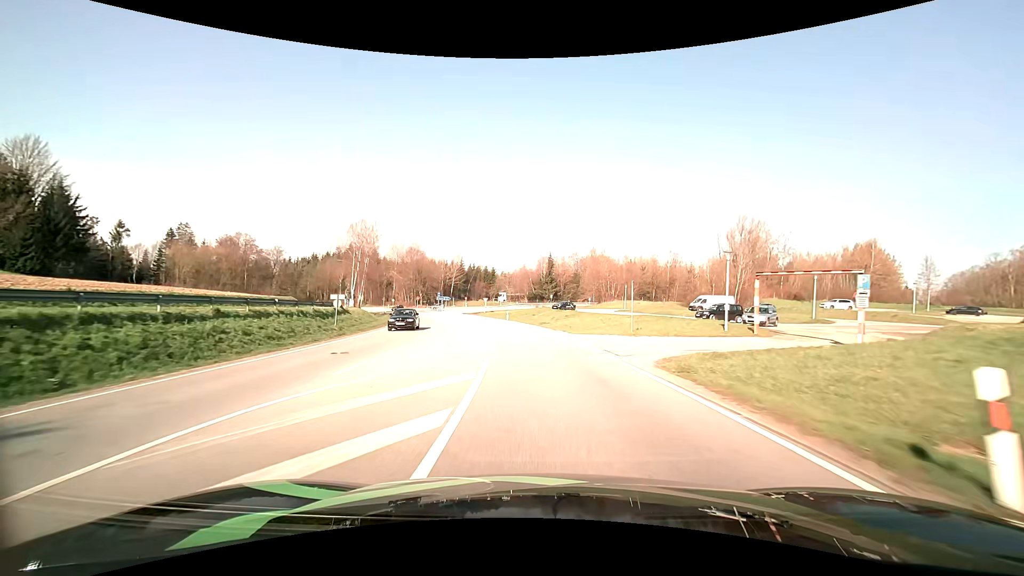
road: primary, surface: asphalt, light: Day
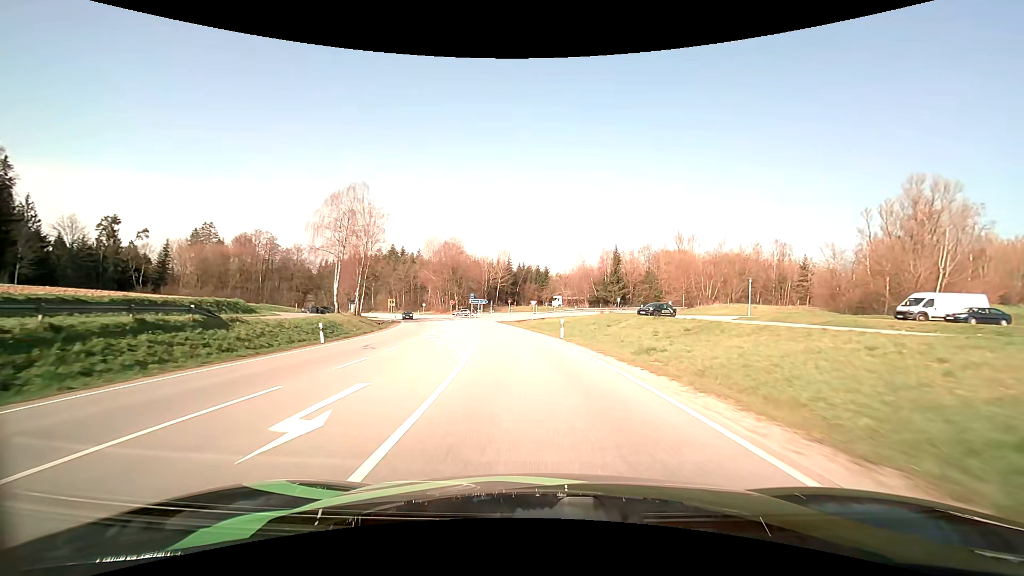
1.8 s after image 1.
(-1.6, +30.0) m; -6°
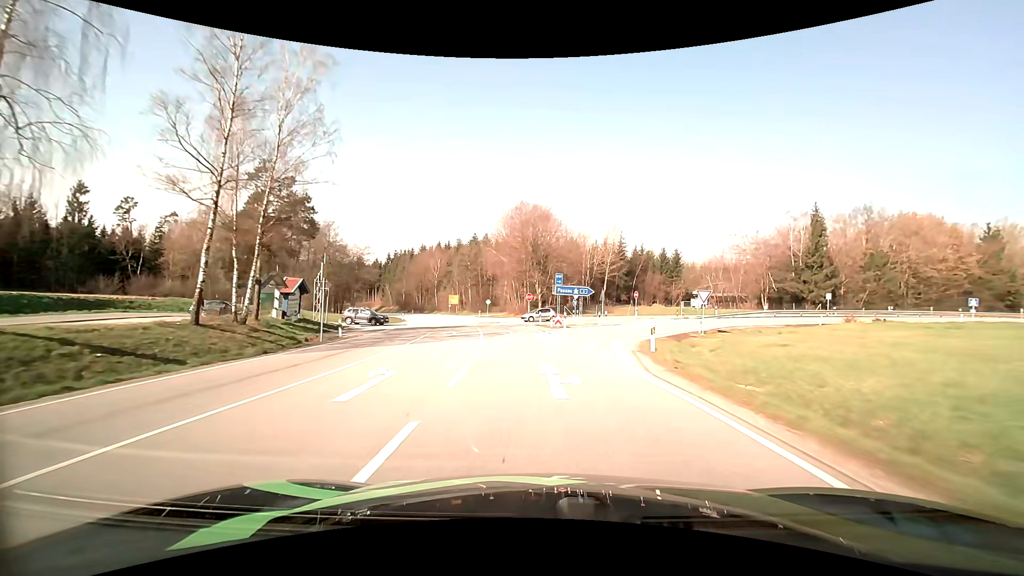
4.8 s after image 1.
(-5.2, +49.6) m; -11°
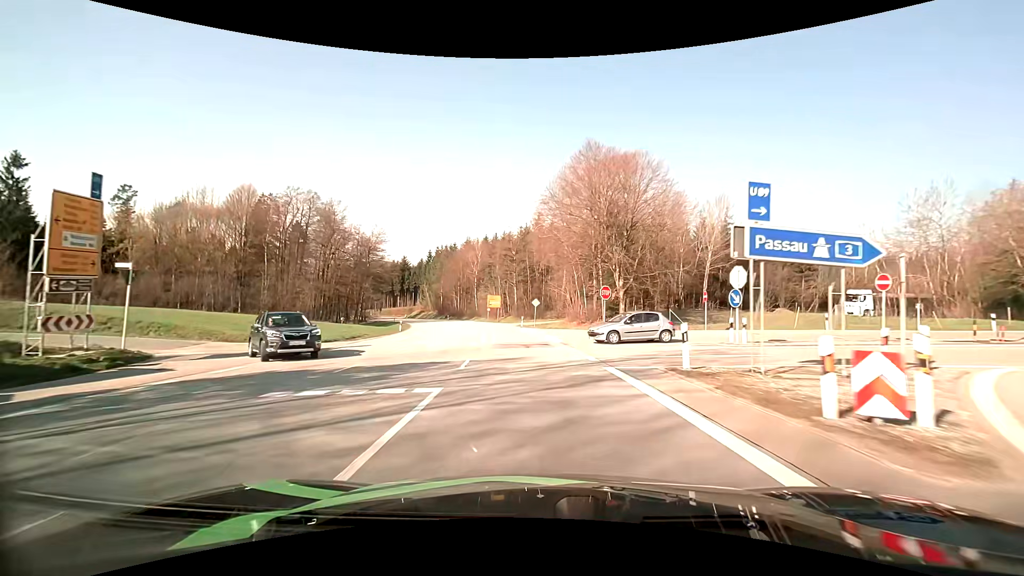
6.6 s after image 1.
(-1.6, +29.5) m; -7°
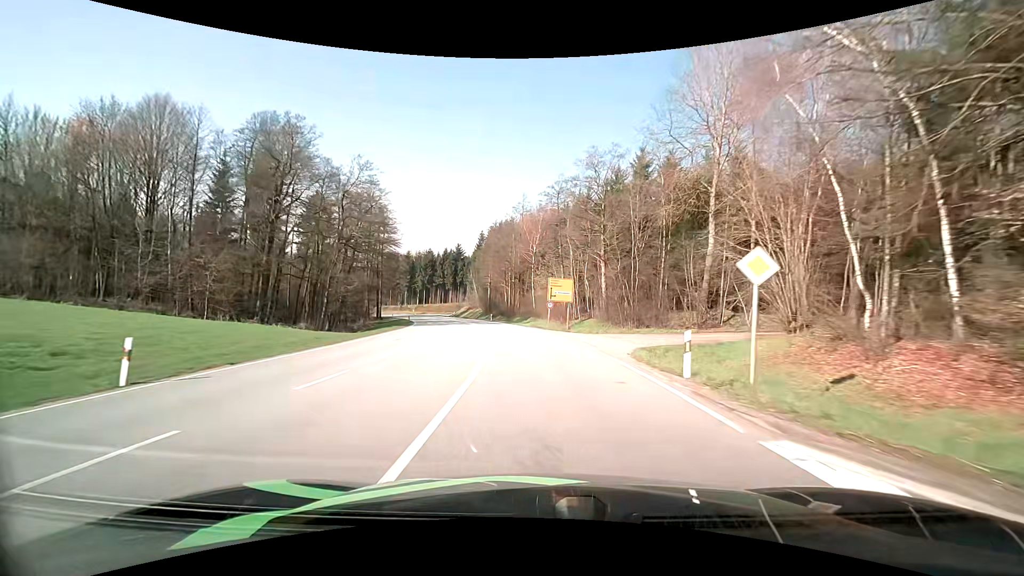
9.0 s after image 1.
(-3.0, +39.2) m; -8°
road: secondary
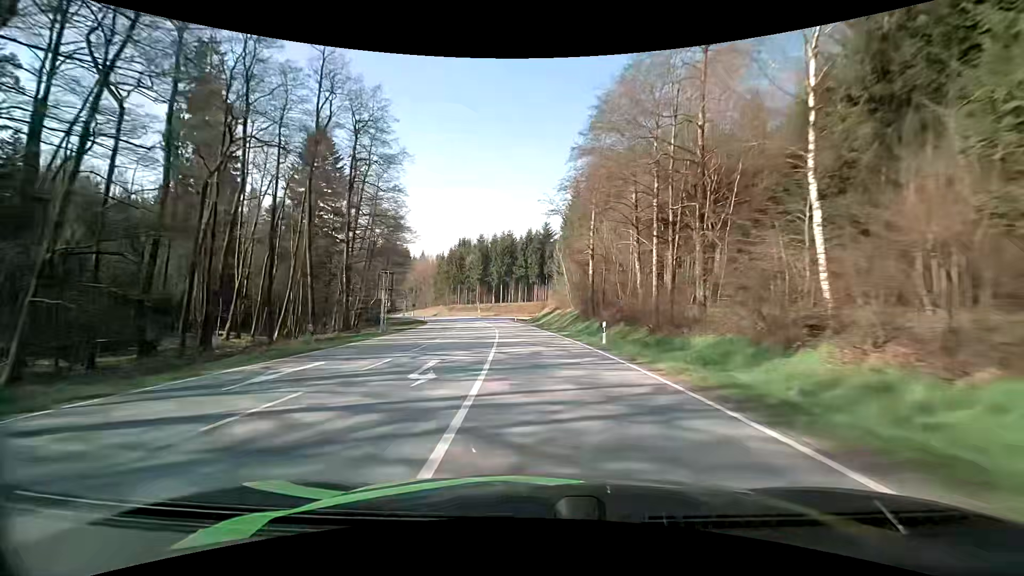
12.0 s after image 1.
(-5.3, +52.5) m; -11°
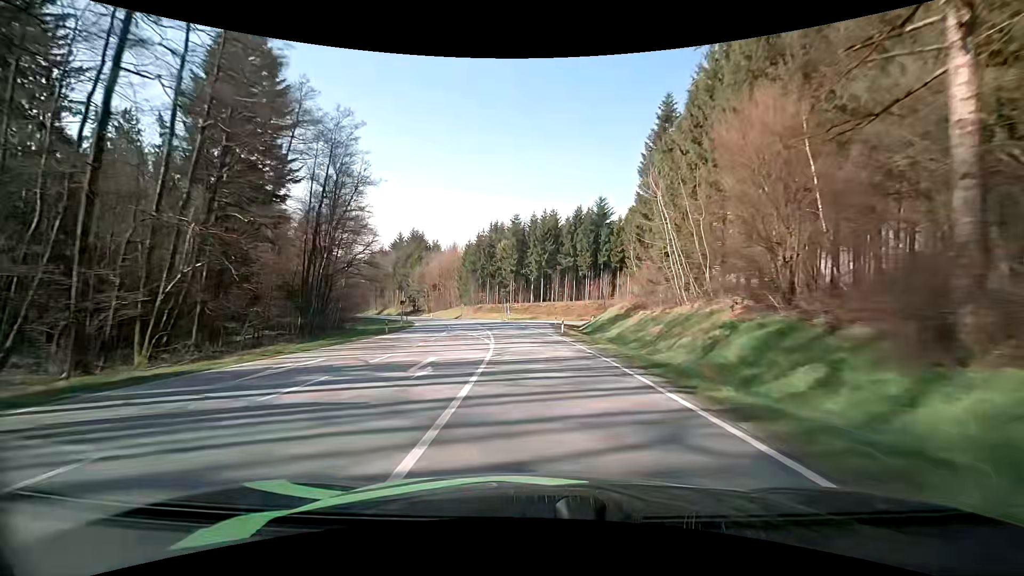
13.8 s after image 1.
(-1.9, +34.5) m; -6°
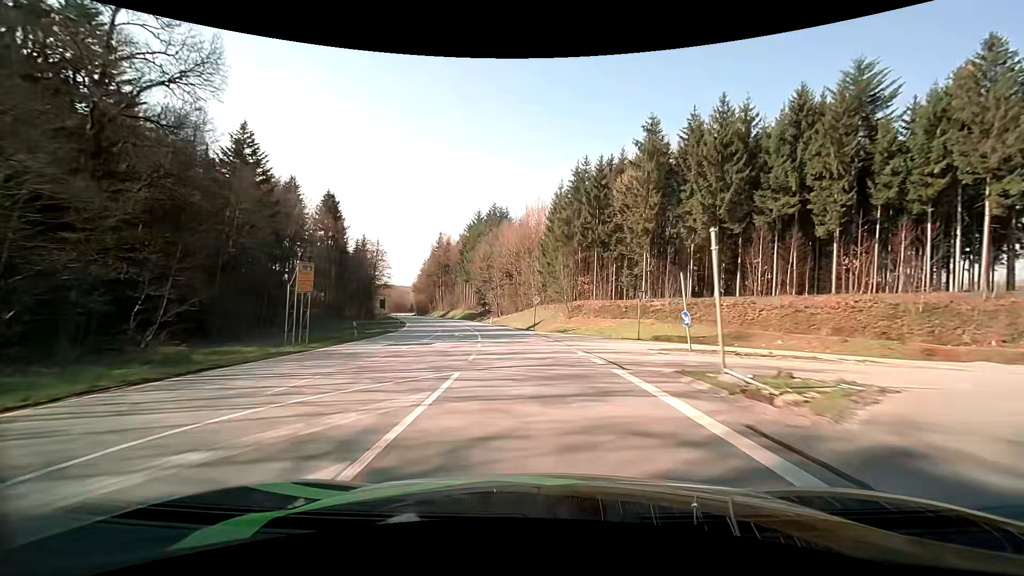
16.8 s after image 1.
(-5.5, +59.7) m; -11°
(0, +10) (-1, +20) (-2, +30) (-3, +40) (-5, +50) (-7, +59) (-9, +69) (-12, +79) (-15, +88) (-18, +98) m
